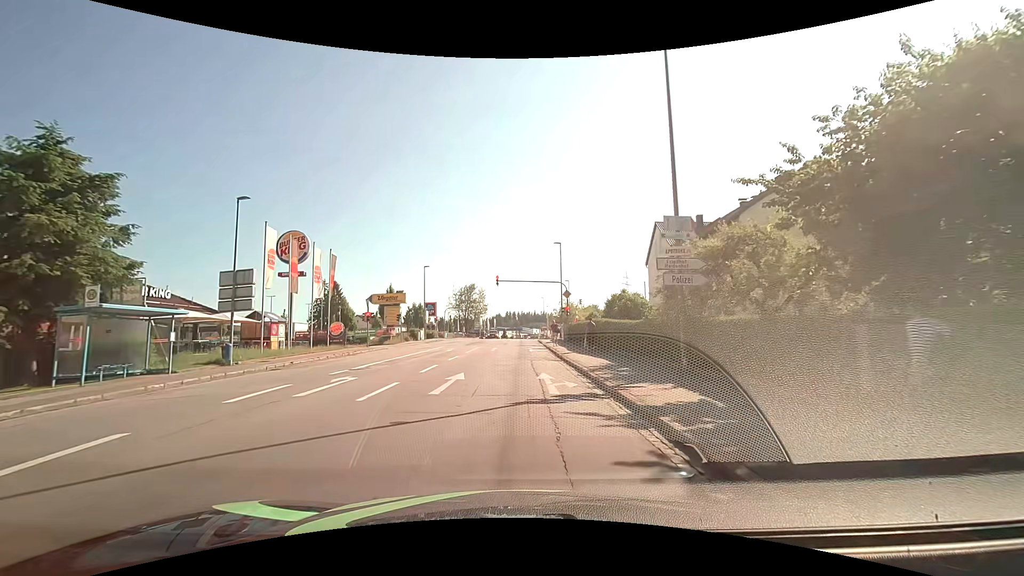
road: tertiary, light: Day
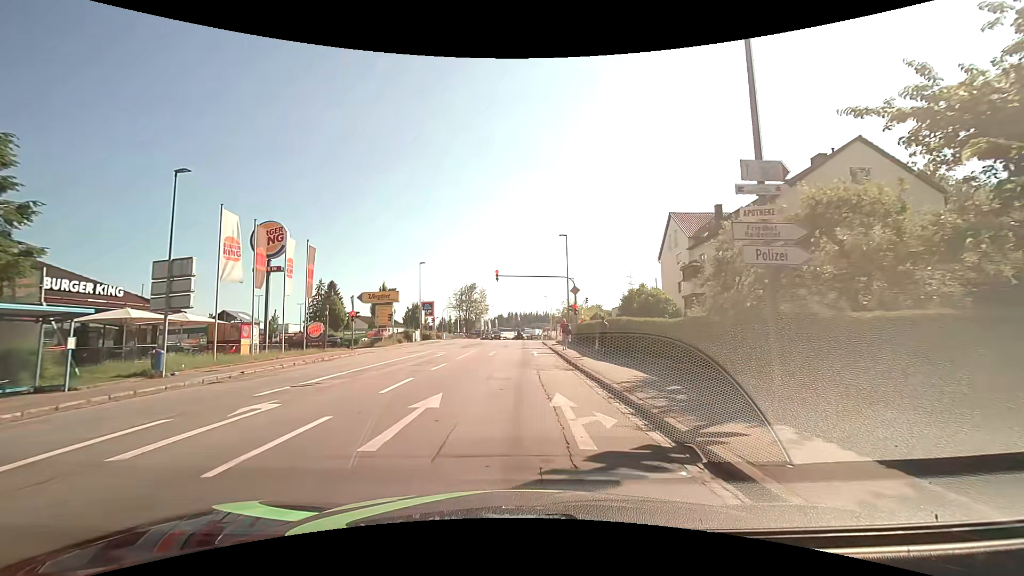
(0.0, +4.6) m; -1°
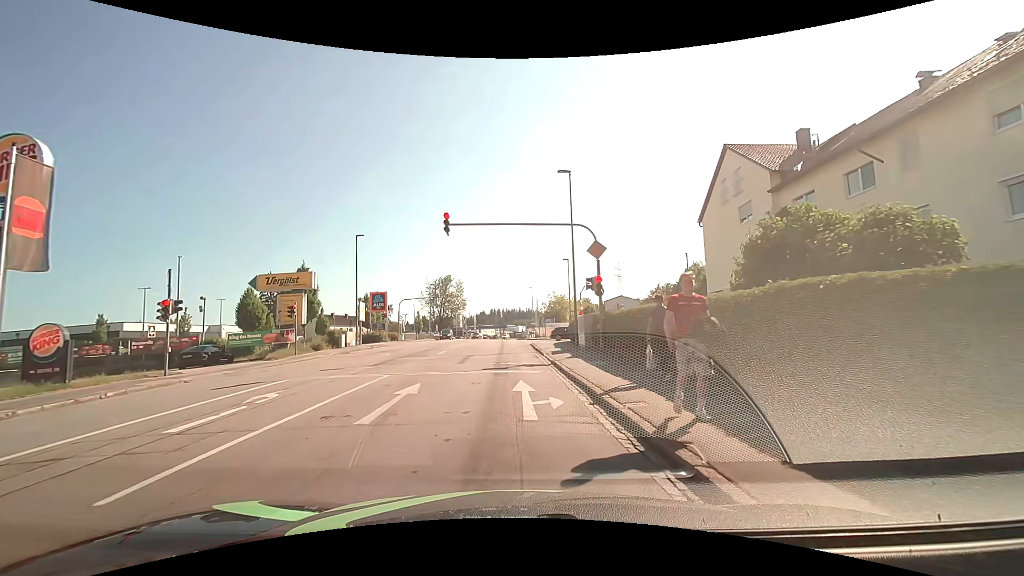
(+0.4, +18.3) m; +2°
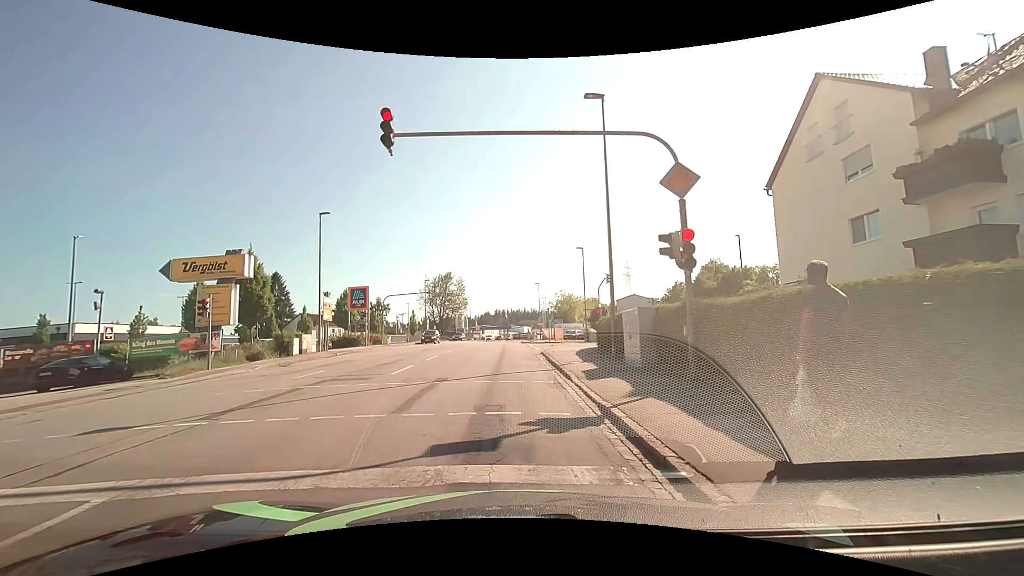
(0.0, +9.6) m; 0°
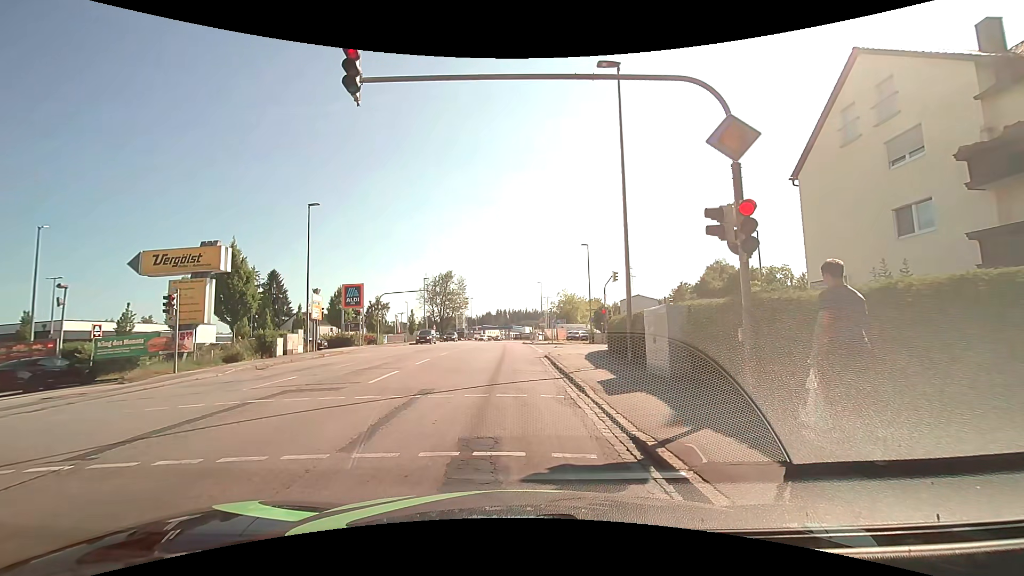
(0.0, +2.2) m; -2°
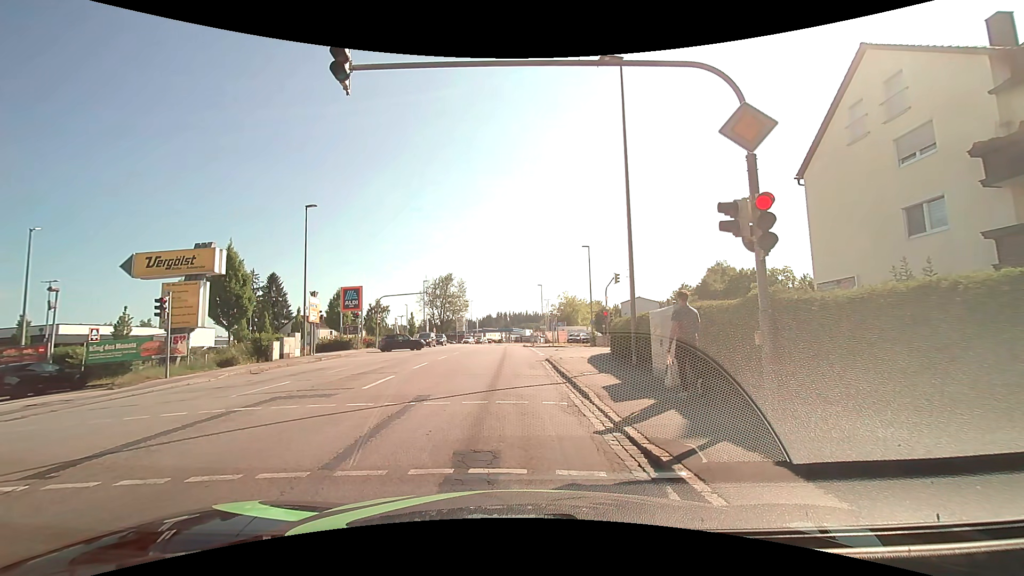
(0.0, +0.6) m; 0°
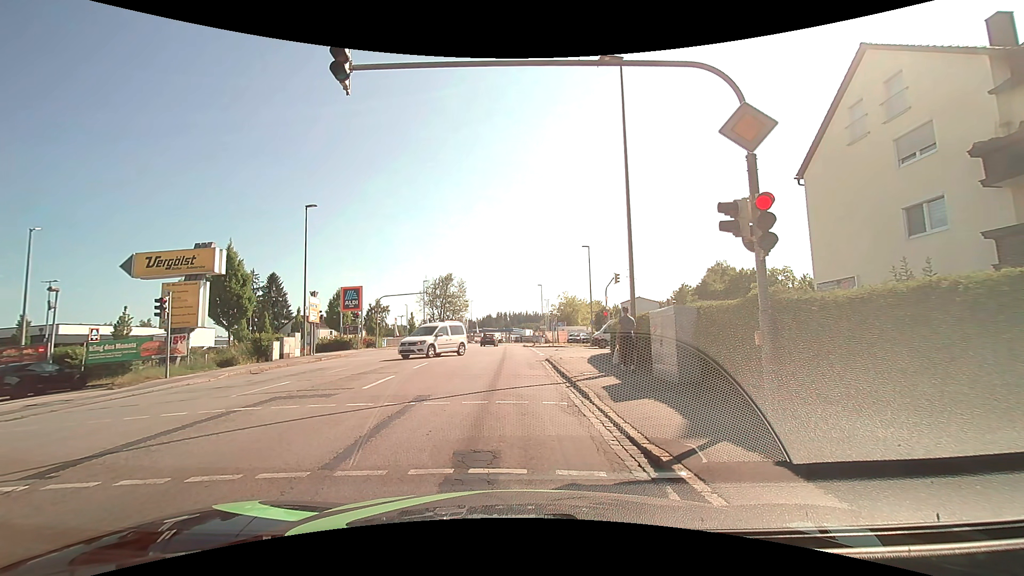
(0.0, 0.0) m; 0°
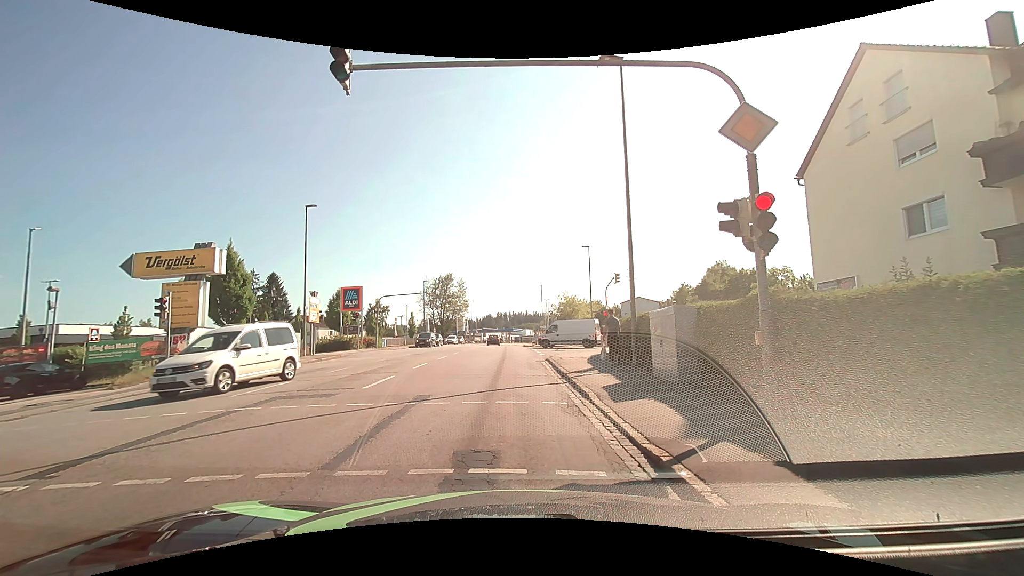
(0.0, 0.0) m; 0°
(0, +10) (0, +20) (0, +30) (0, +40) (0, +50) (0, +60) (0, +70) (0, +80) (+1, +90) (+2, +100) m
